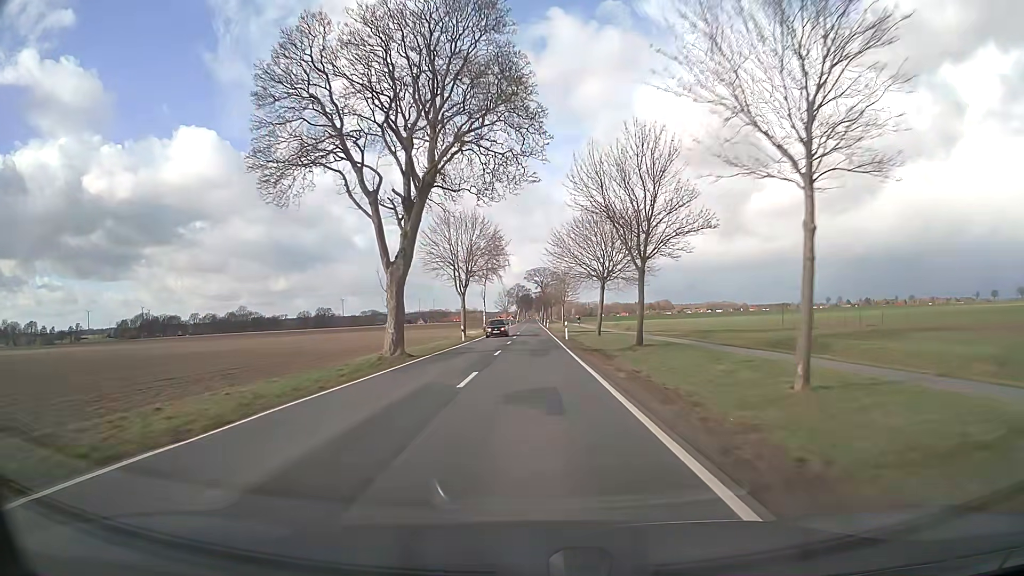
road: secondary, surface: asphalt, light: Day
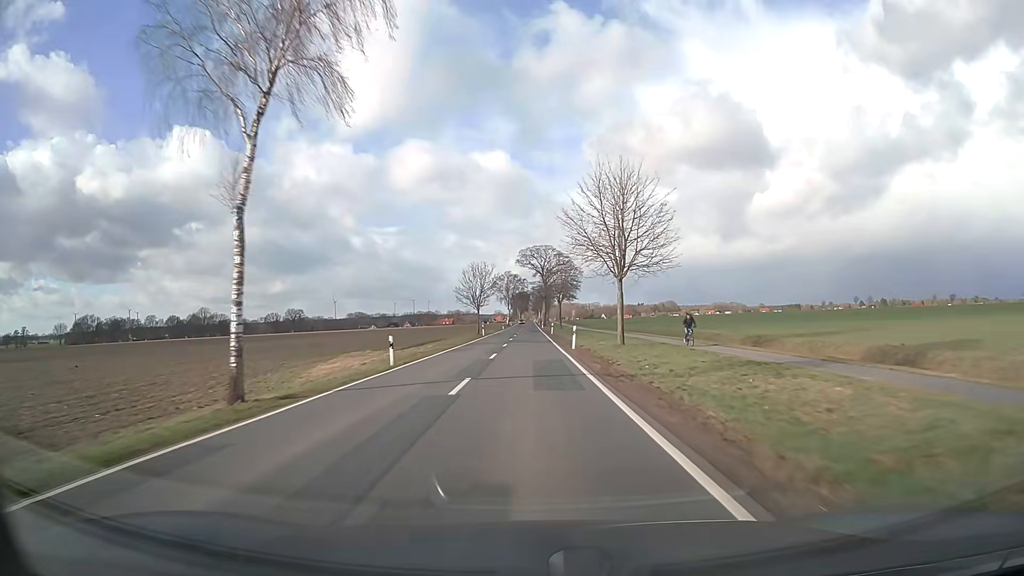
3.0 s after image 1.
(+0.2, +73.4) m; 0°
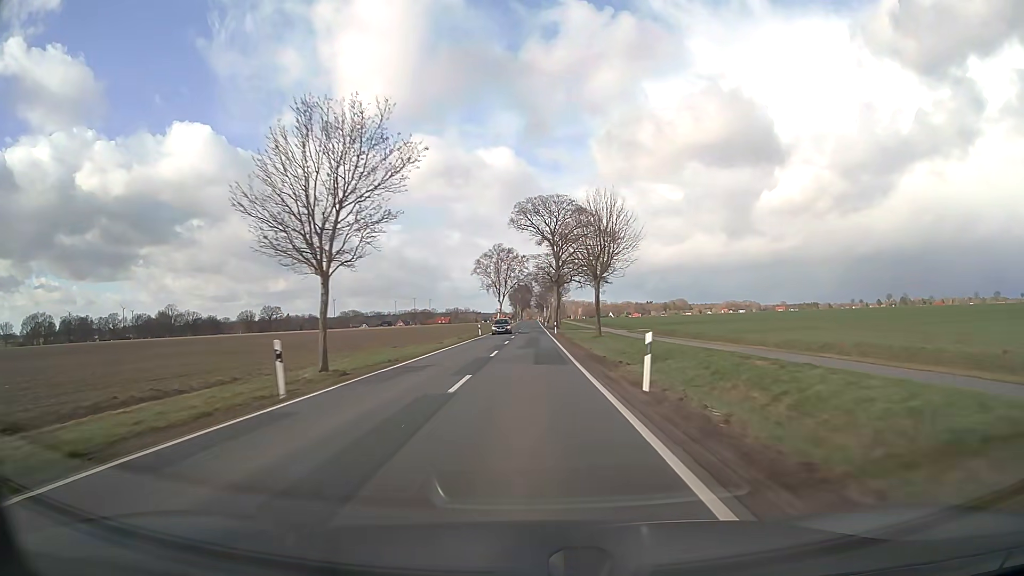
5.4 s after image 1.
(0.0, +60.2) m; 0°
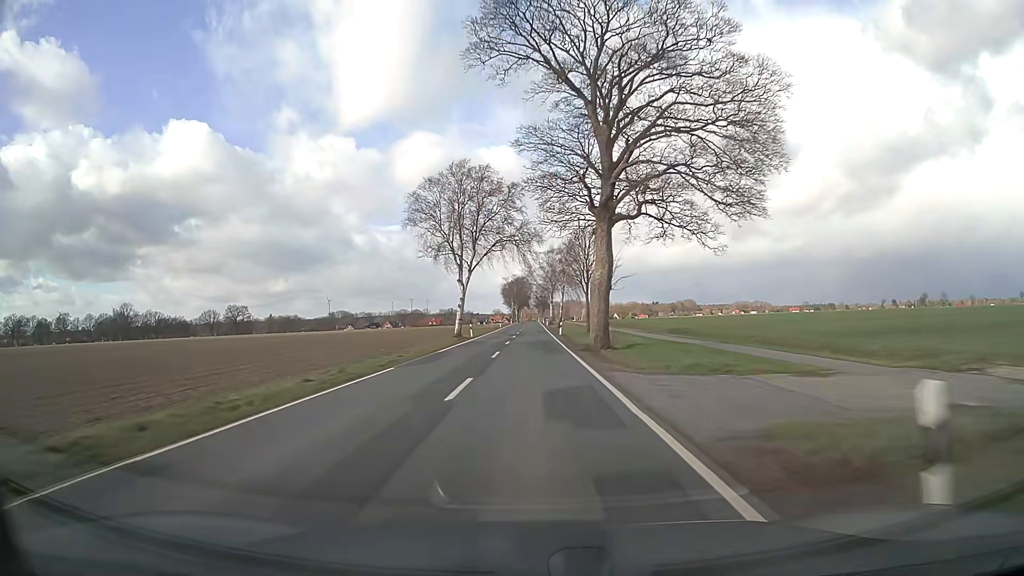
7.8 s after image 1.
(-0.1, +61.9) m; 0°
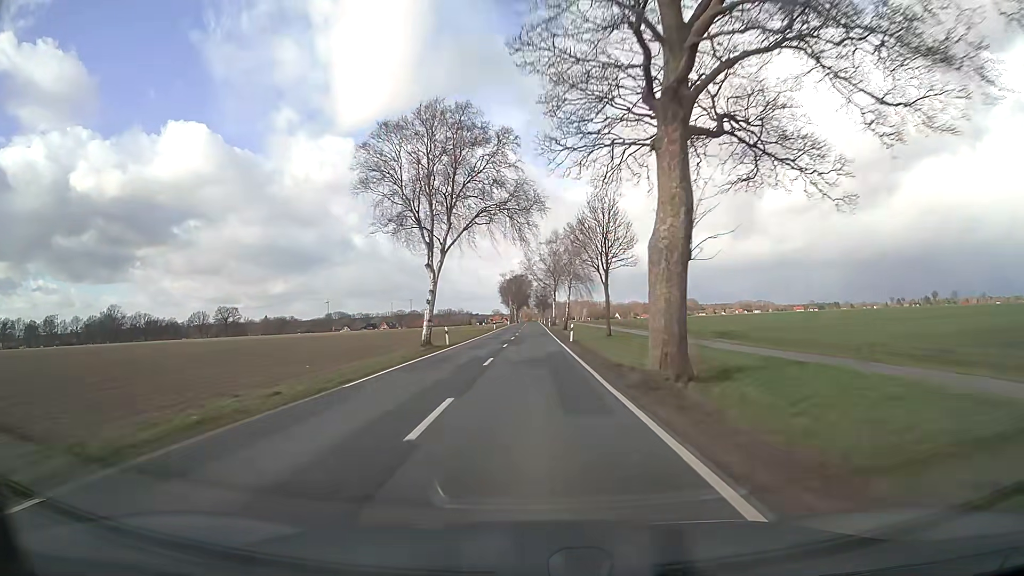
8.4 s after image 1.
(0.0, +15.8) m; 0°
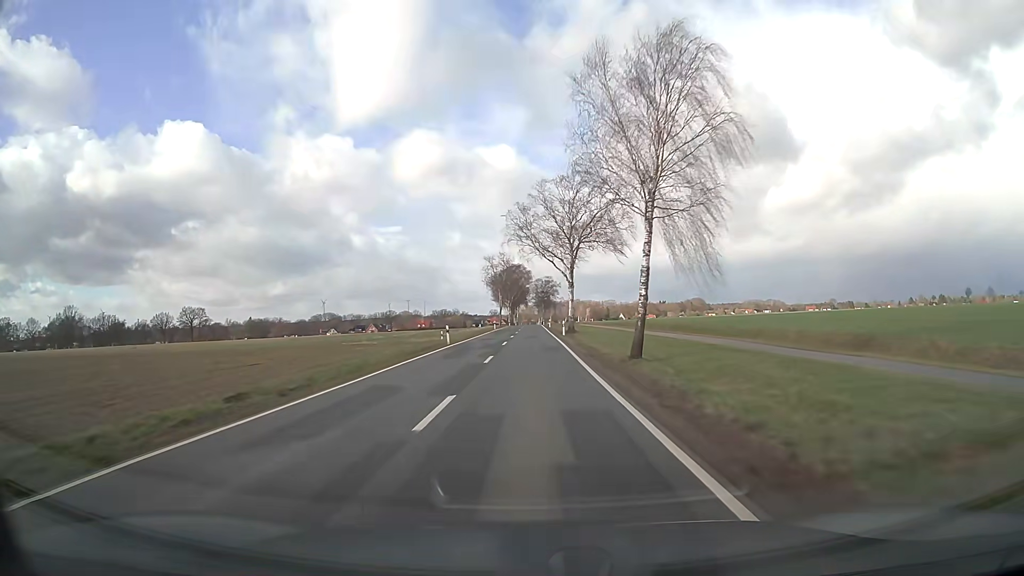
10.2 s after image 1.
(+0.1, +47.7) m; 0°
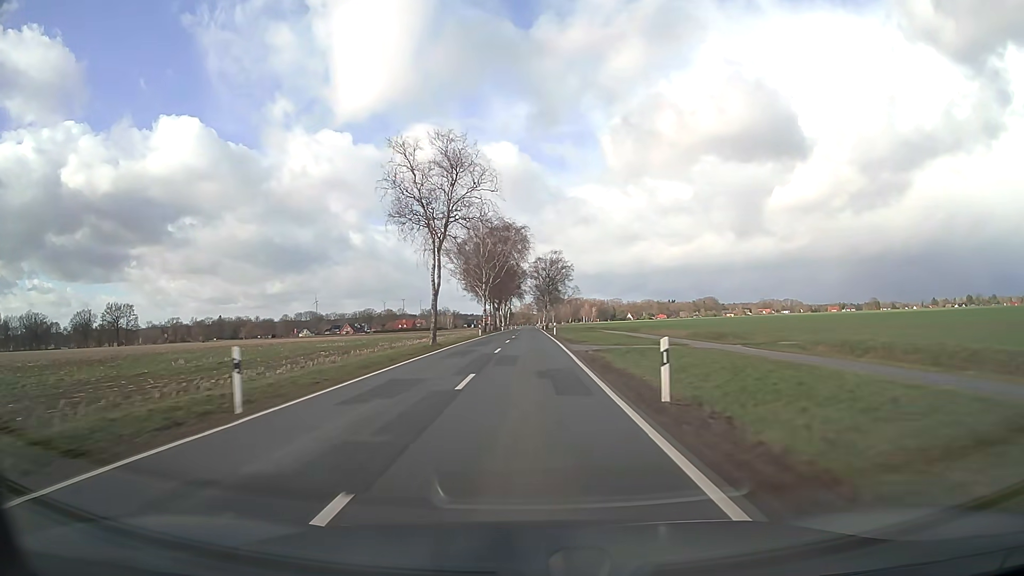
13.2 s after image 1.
(0.0, +78.9) m; 0°
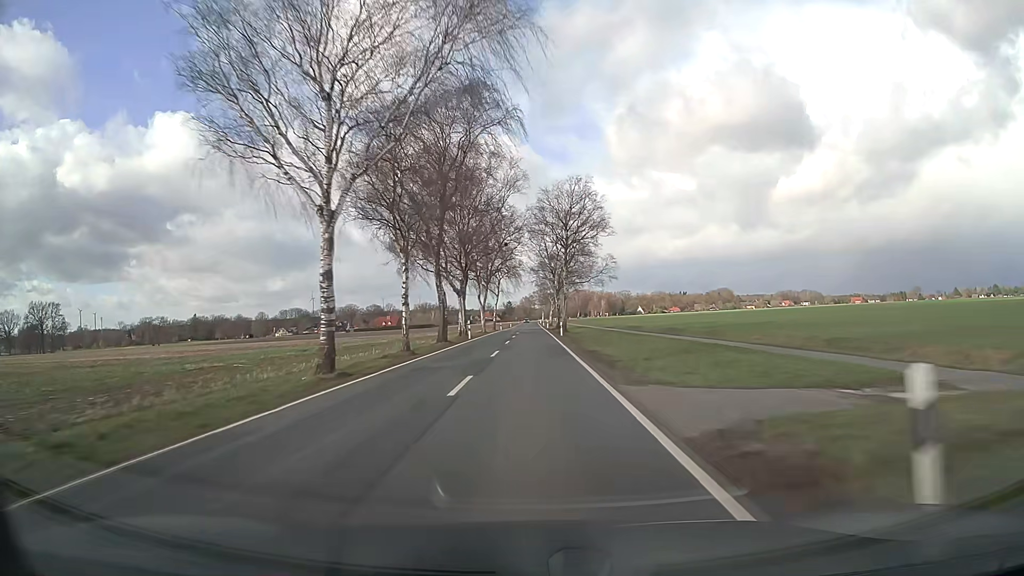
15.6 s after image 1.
(0.0, +62.5) m; 0°
(0, +10) (0, +20) (0, +30) (0, +40) (0, +50) (0, +60) (0, +70) (0, +80) (0, +90) (0, +100) m
